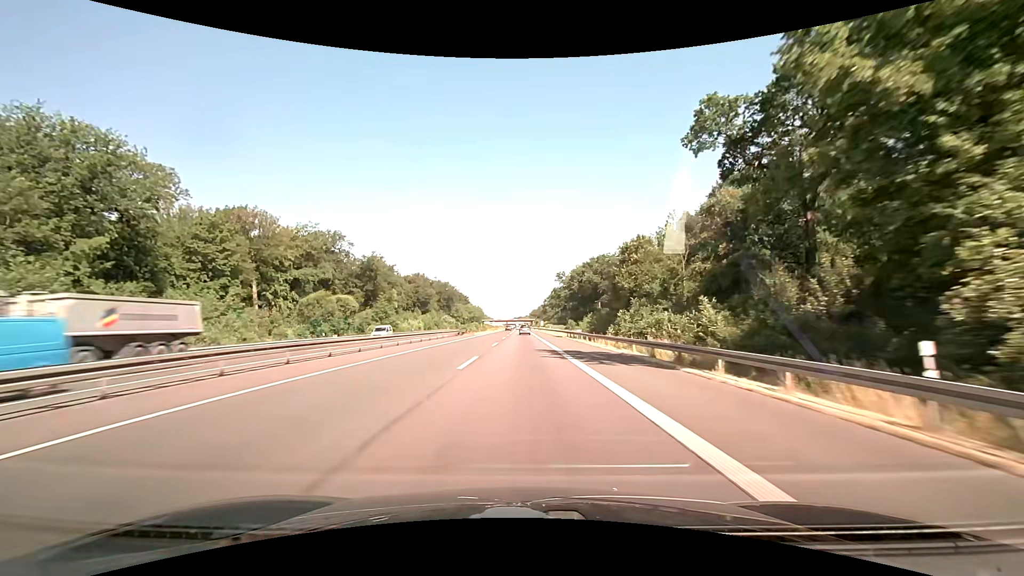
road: motorway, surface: asphalt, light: Day
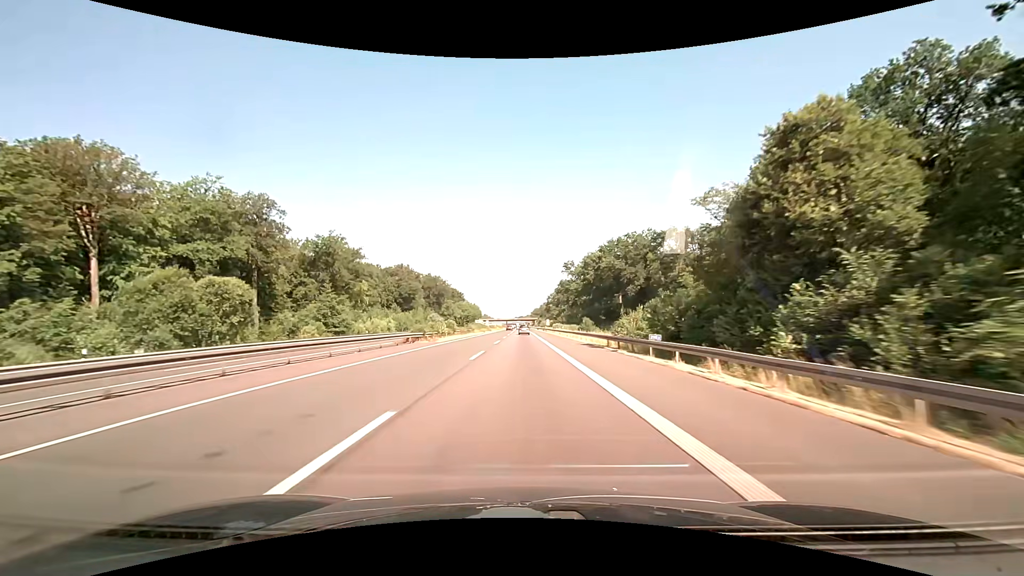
(0.0, +32.0) m; 0°
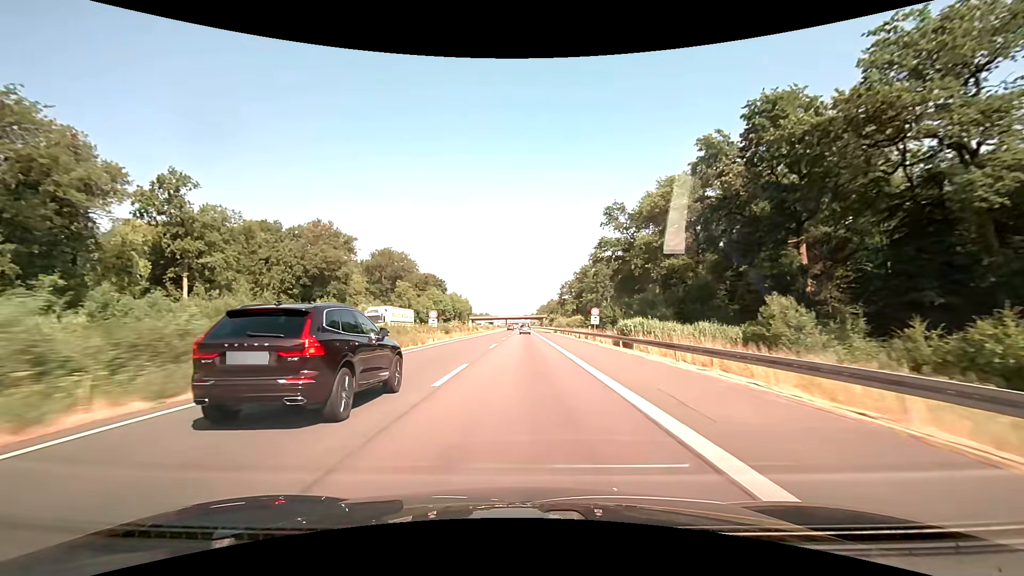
(-0.5, +79.9) m; -1°
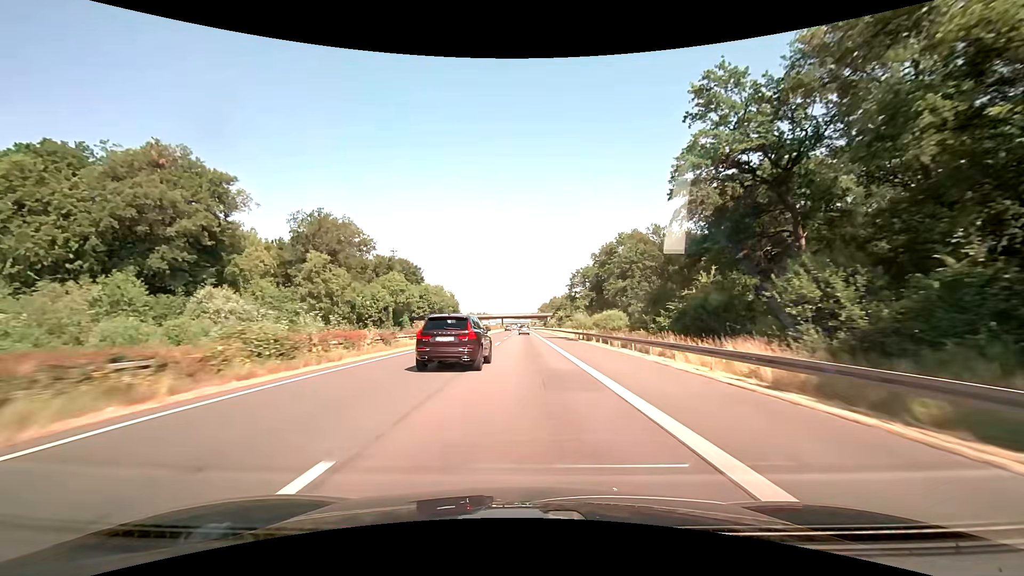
(0.0, +48.0) m; 0°
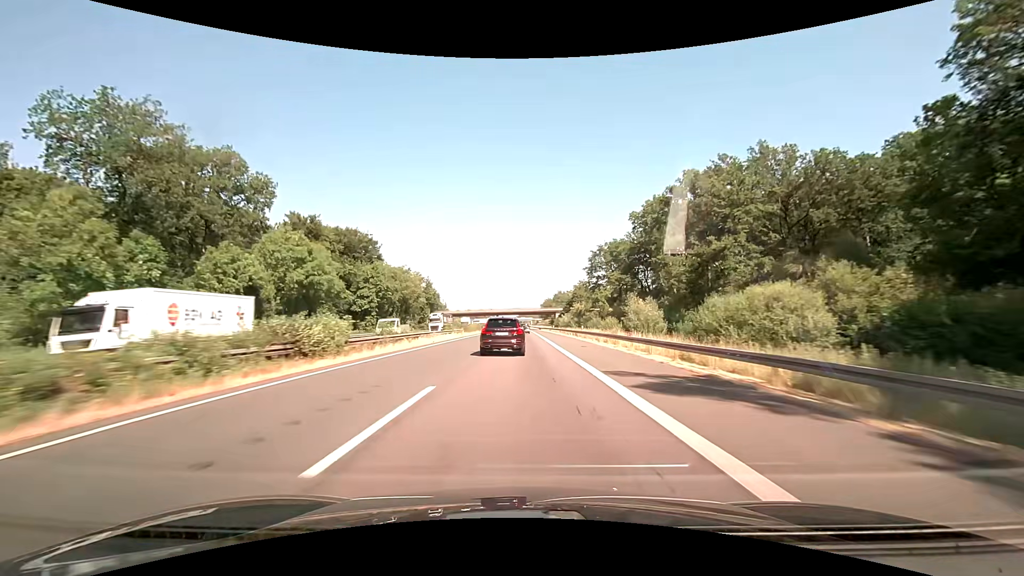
(-0.1, +48.0) m; 0°
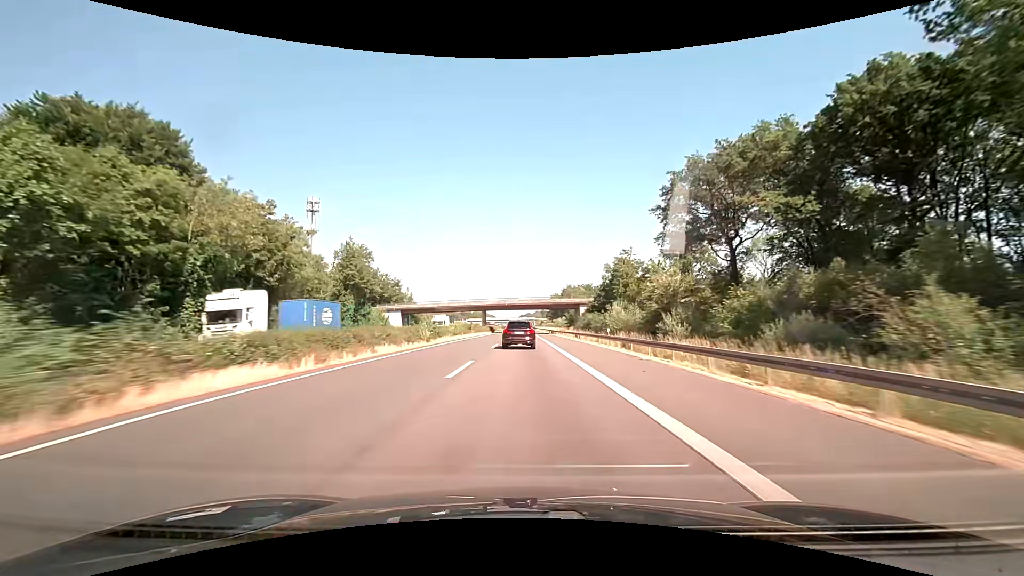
(-0.7, +64.1) m; -1°
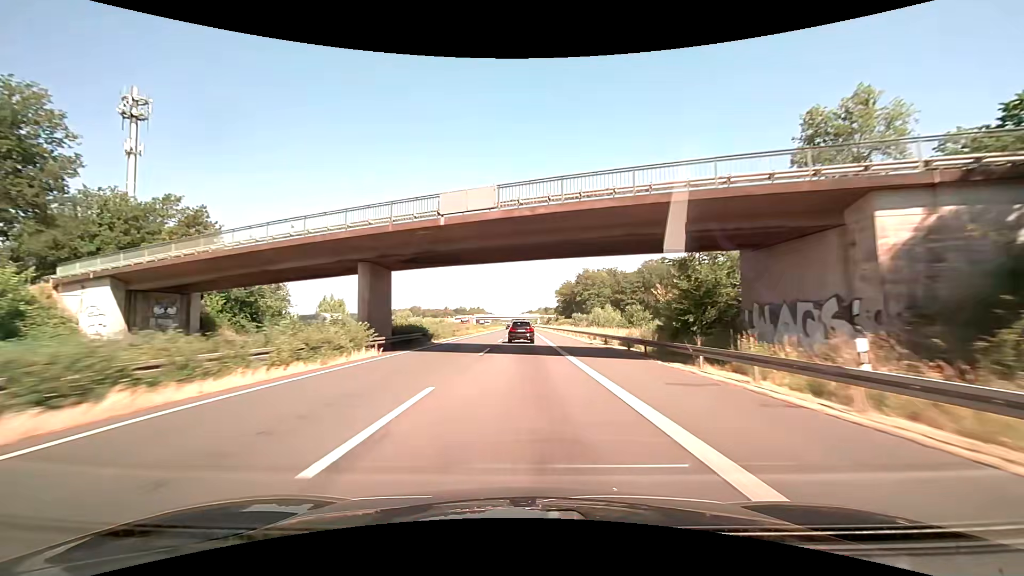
(+0.1, +80.0) m; 0°
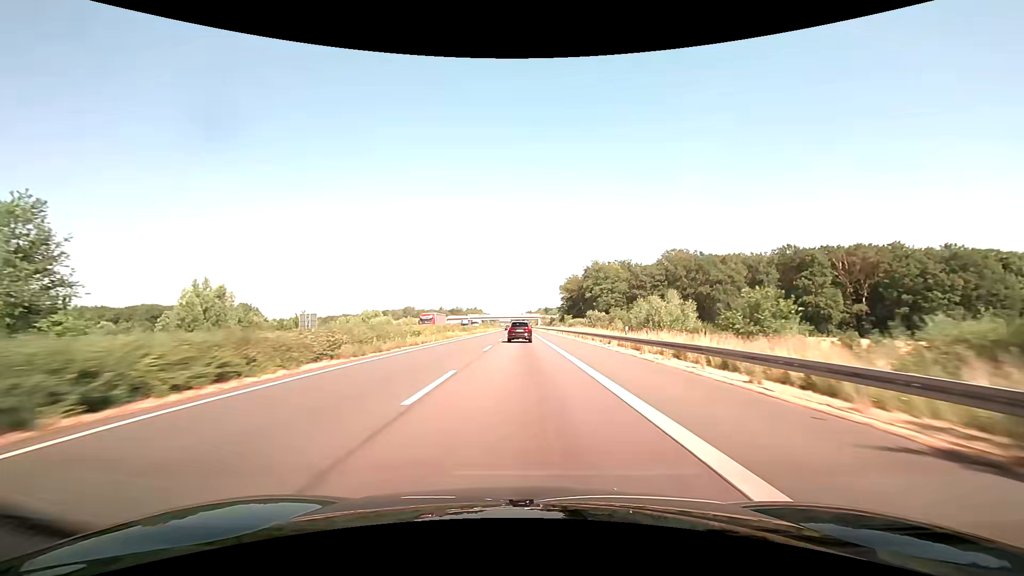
(-0.1, +32.0) m; 0°
(0, +10) (0, +20) (0, +30) (0, +40) (0, +50) (0, +60) (0, +70) (0, +80) (0, +90) (0, +100) m
